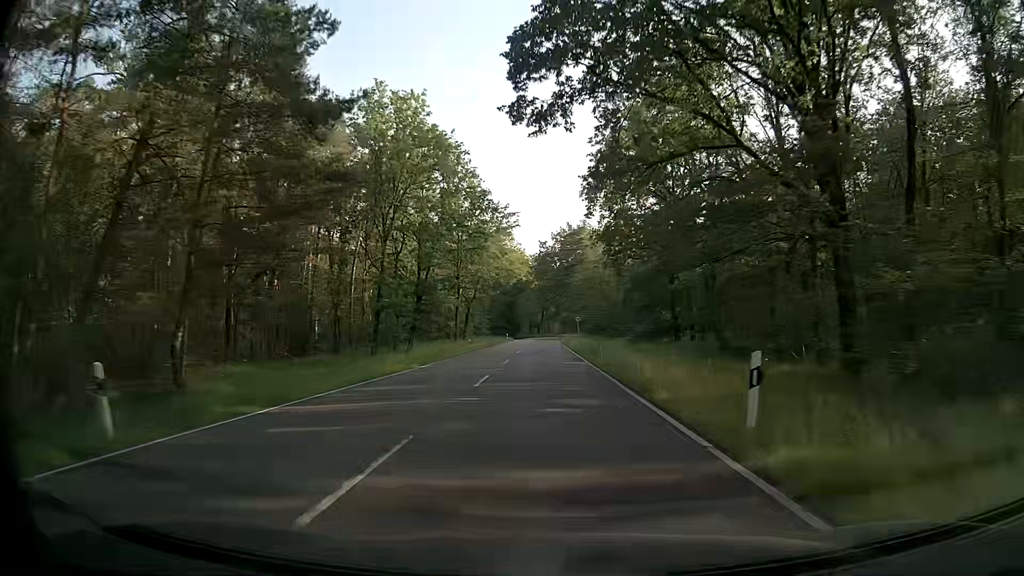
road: secondary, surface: asphalt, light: Day
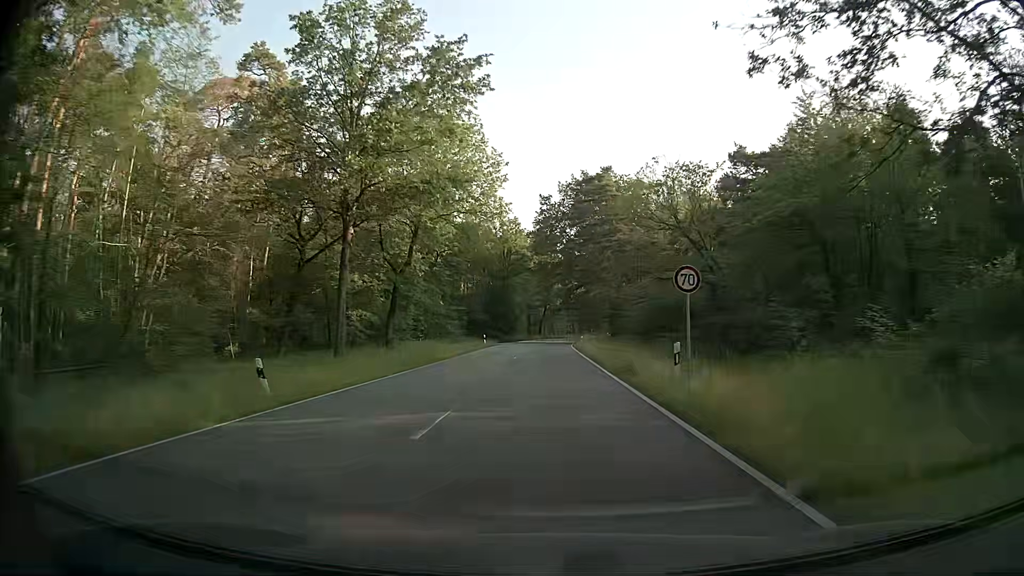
(-0.2, +44.3) m; 0°
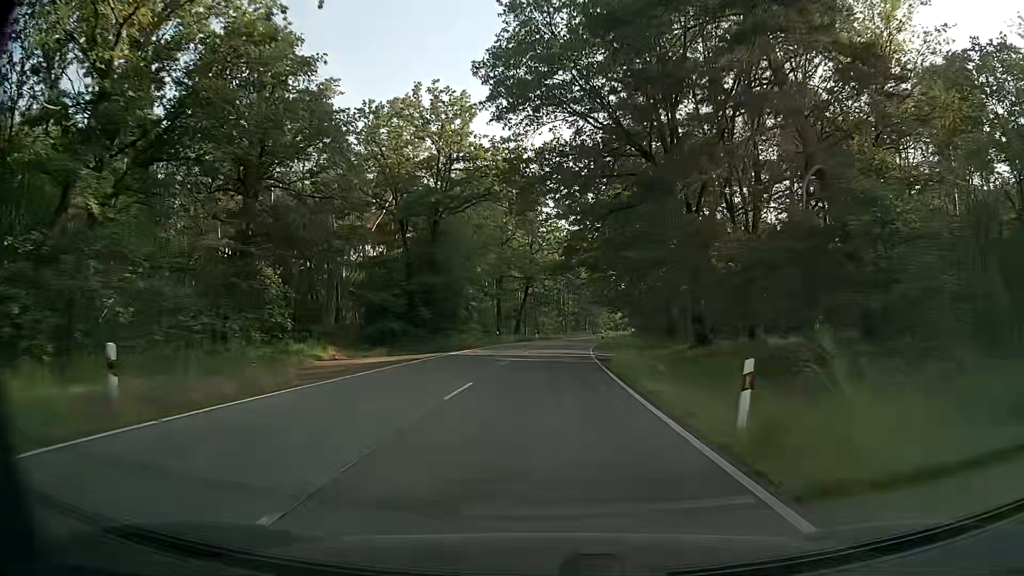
(+0.5, +55.5) m; +2°
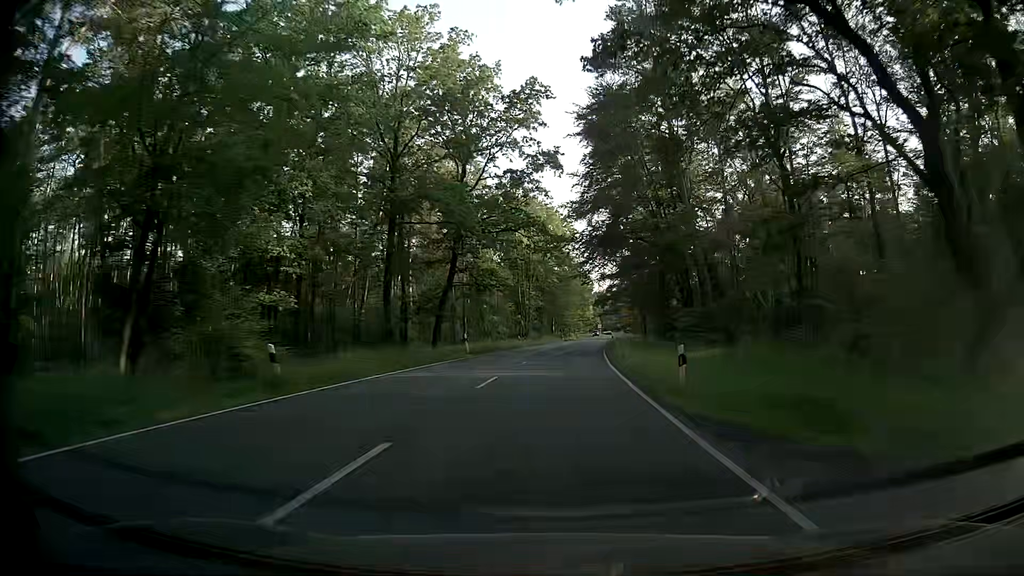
(+1.0, +44.5) m; +3°
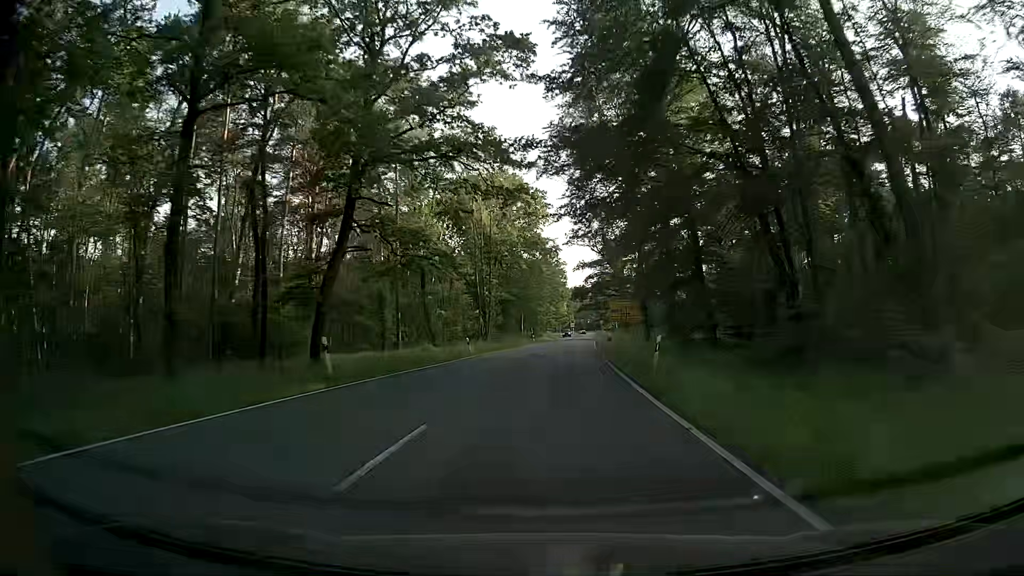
(+0.5, +22.3) m; +2°
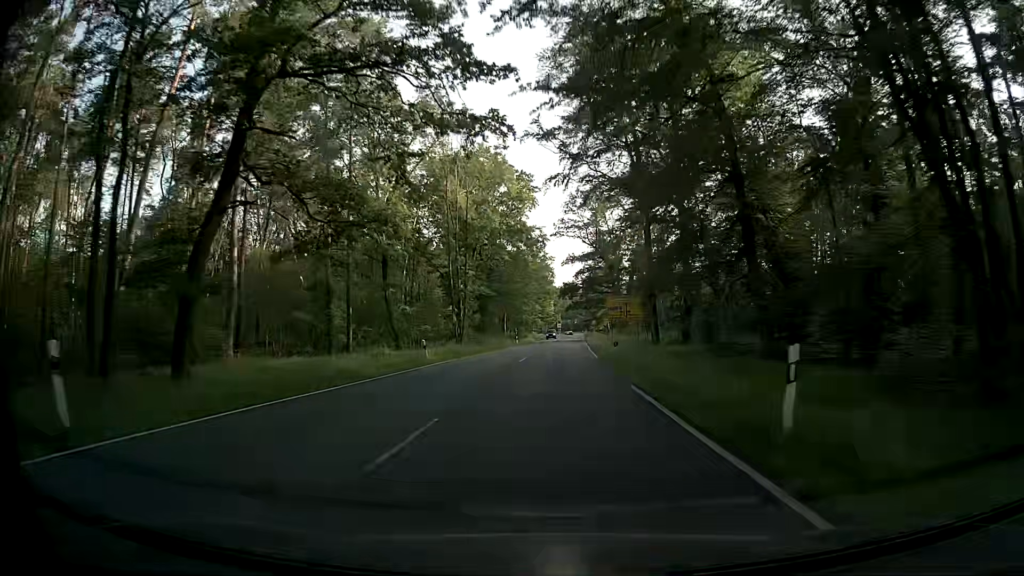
(+0.1, +11.2) m; +2°
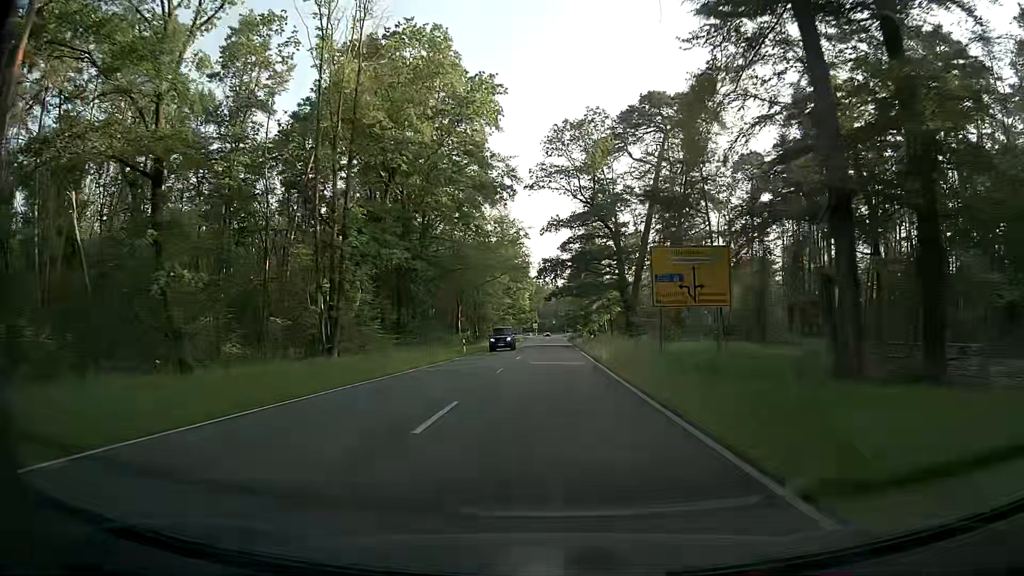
(+0.5, +33.4) m; +2°
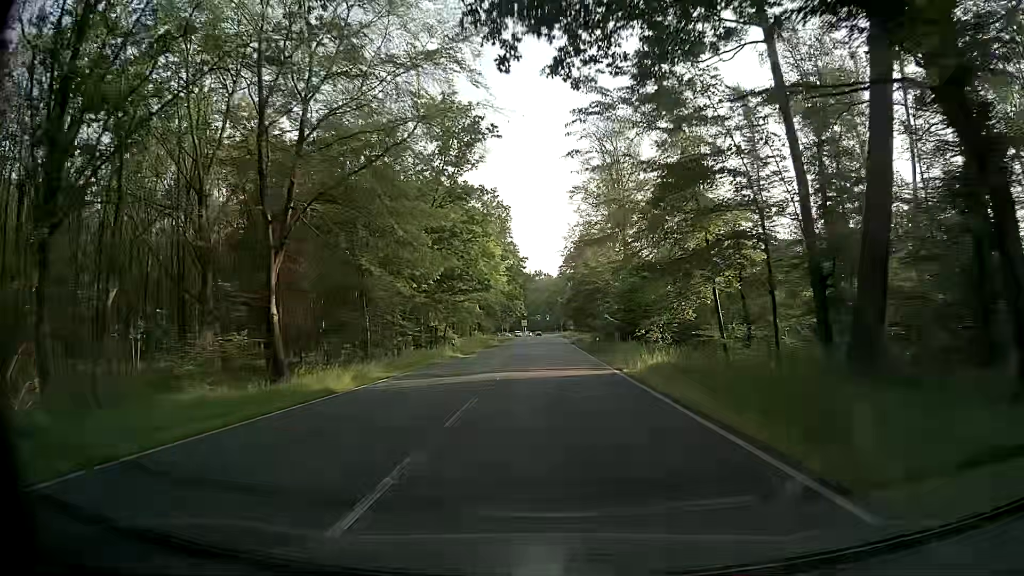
(0.0, +54.9) m; +1°
(0, +10) (0, +20) (0, +30) (0, +40) (0, +50) (0, +60) (-1, +70) (-1, +80) (-1, +90) (-1, +100) m
